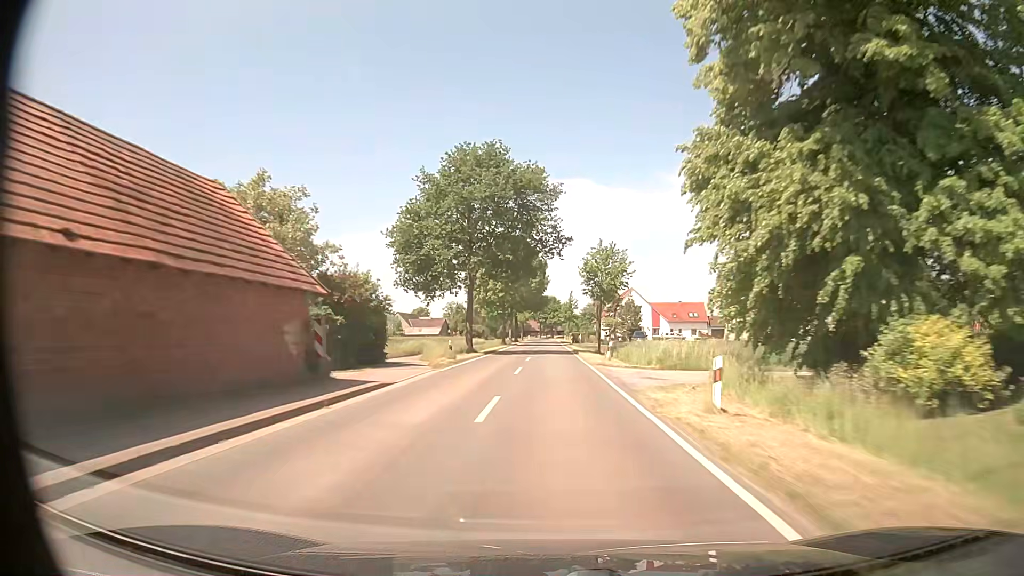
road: tertiary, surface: asphalt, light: Day
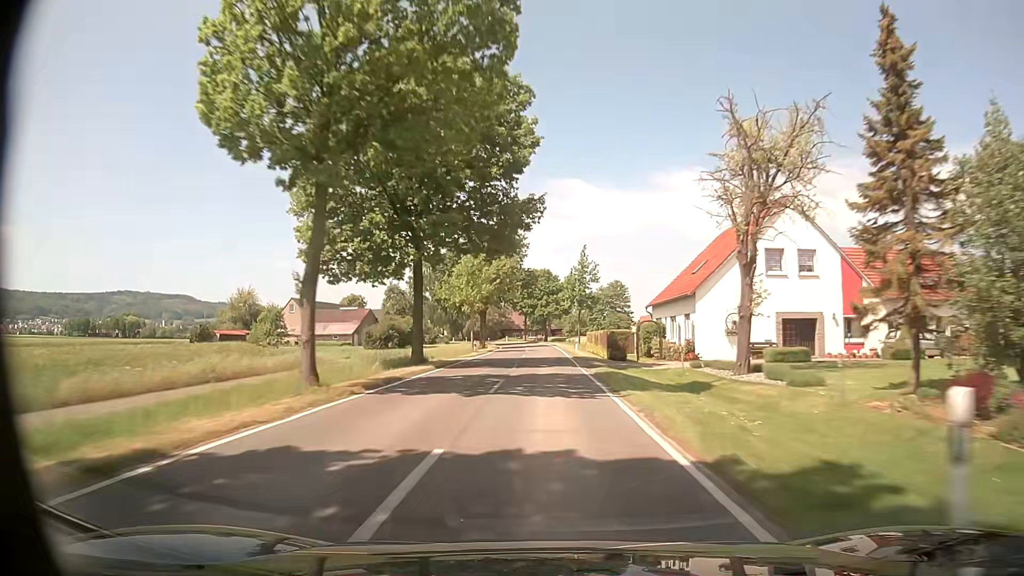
(-0.2, +77.8) m; 0°
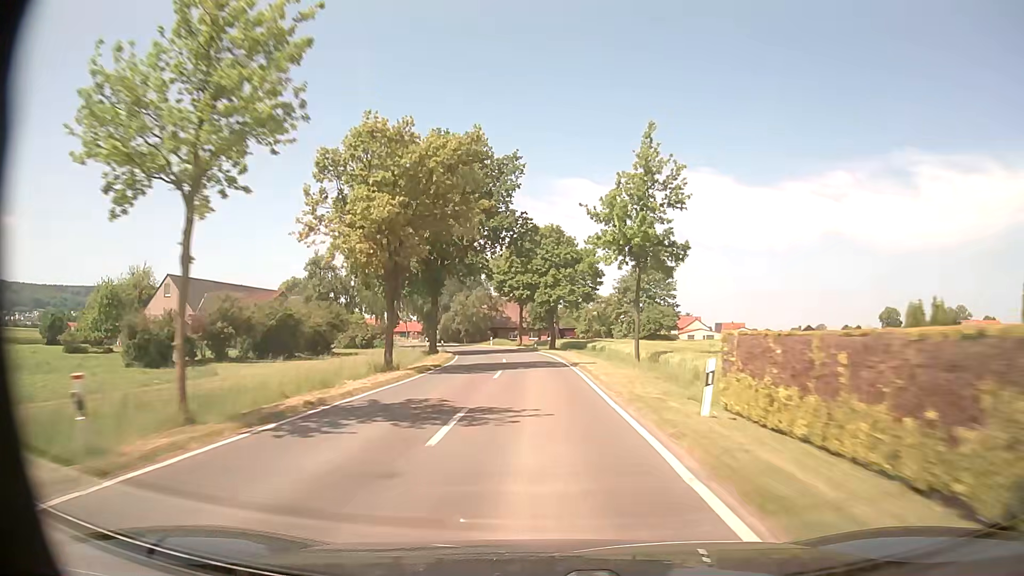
(-0.1, +44.1) m; 0°
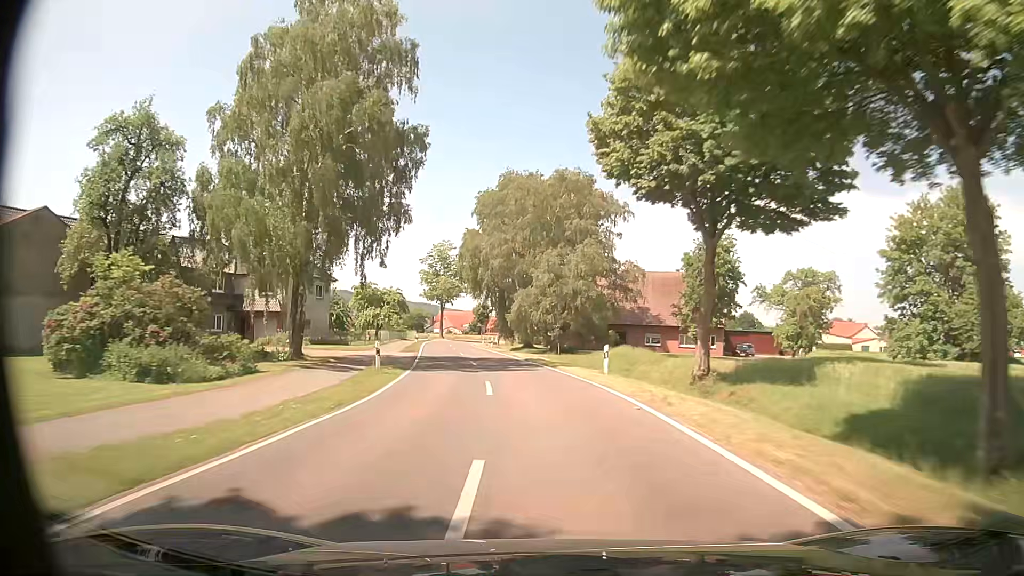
(-4.1, +55.9) m; -11°
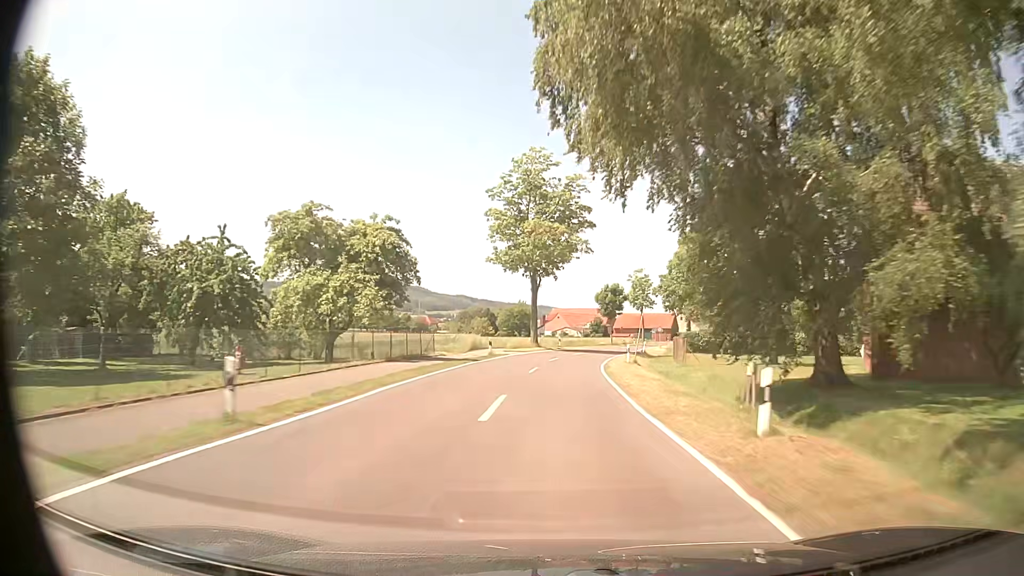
(-6.2, +55.8) m; -10°
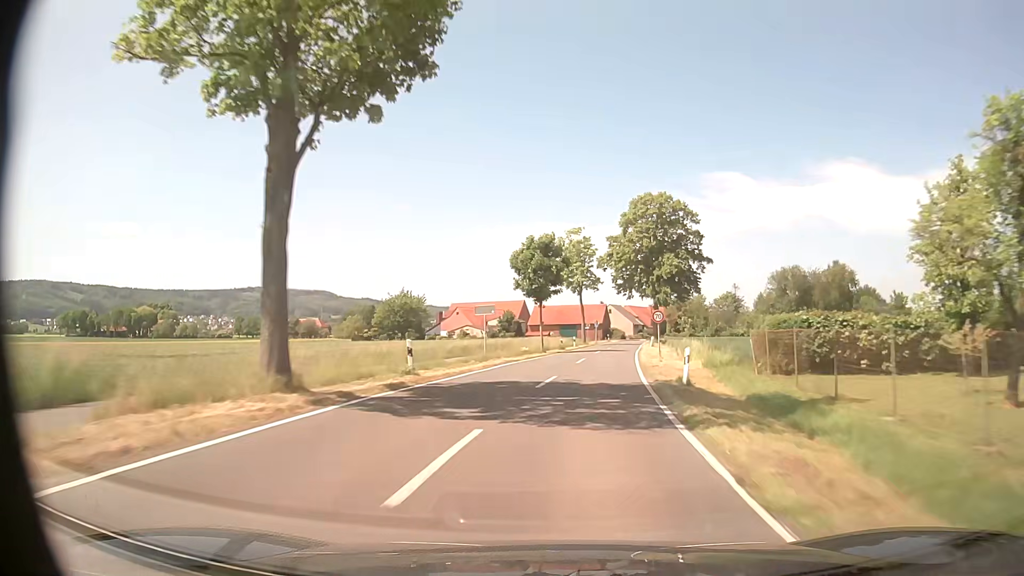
(+2.2, +41.2) m; +8°
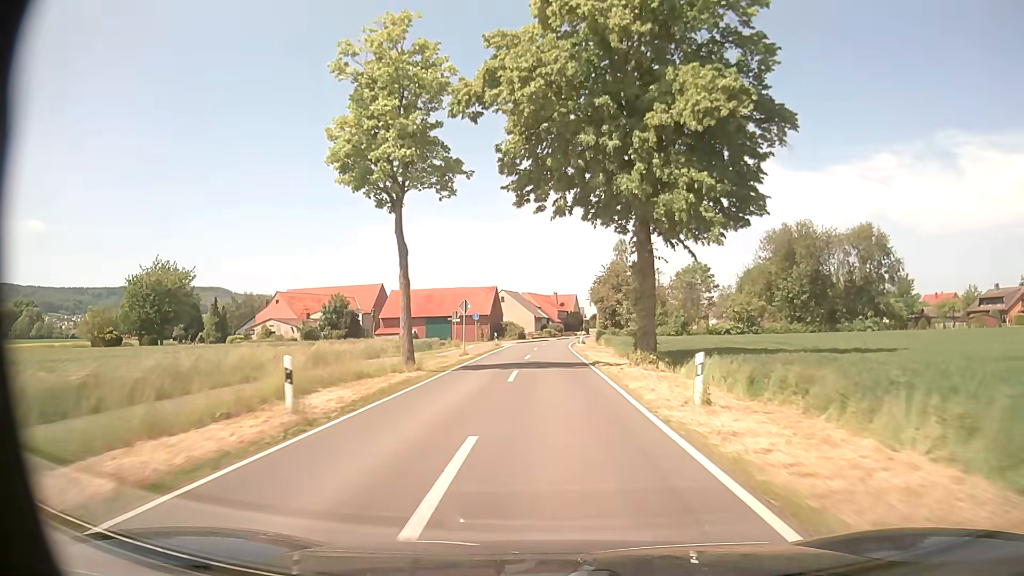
(+5.0, +49.1) m; +9°
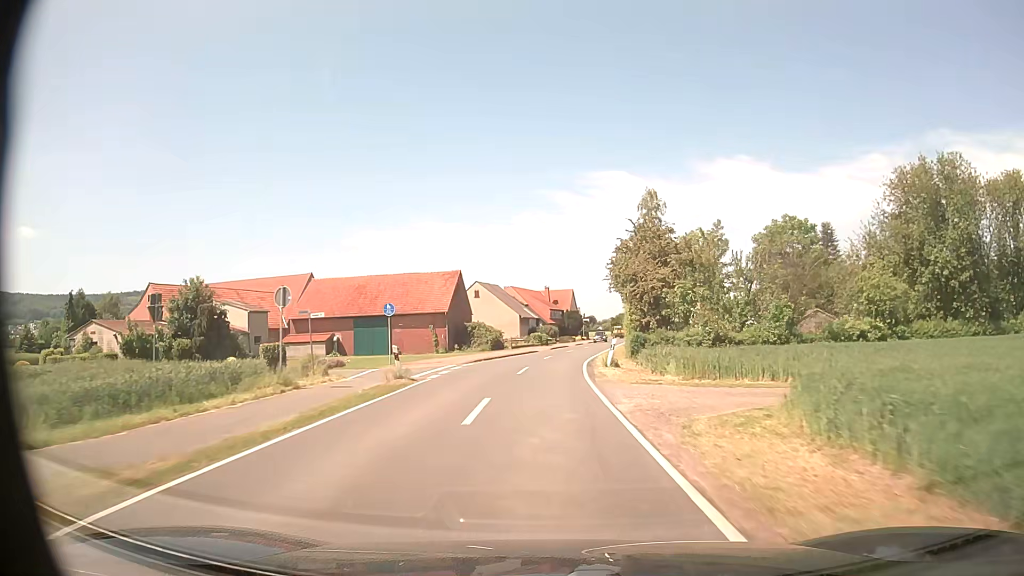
(0.0, +33.0) m; 0°
(0, +10) (0, +20) (+1, +30) (+2, +40) (+3, +50) (+4, +60) (+6, +70) (+7, +79) (+9, +89) (+10, +99) m
